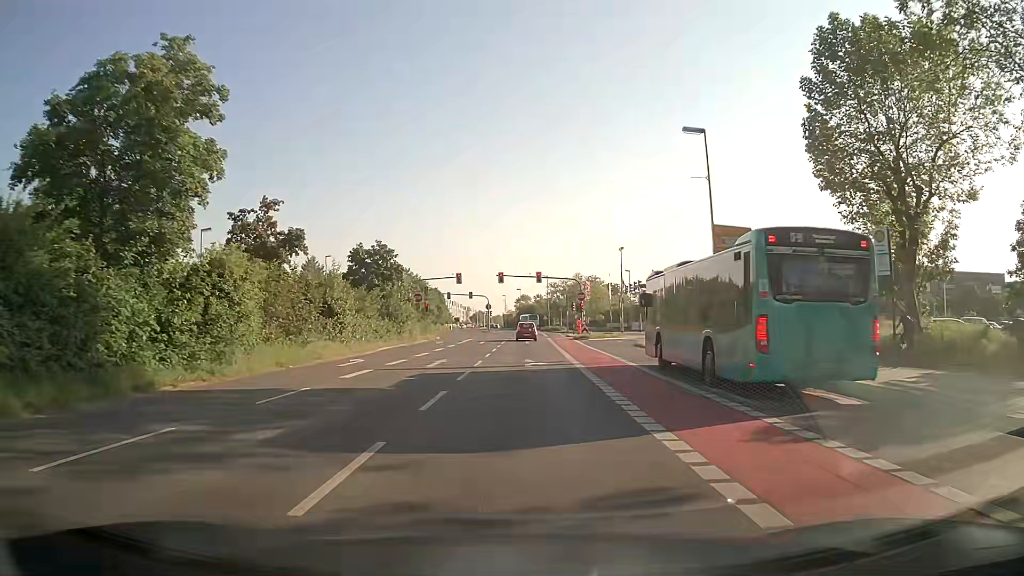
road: secondary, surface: asphalt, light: Day
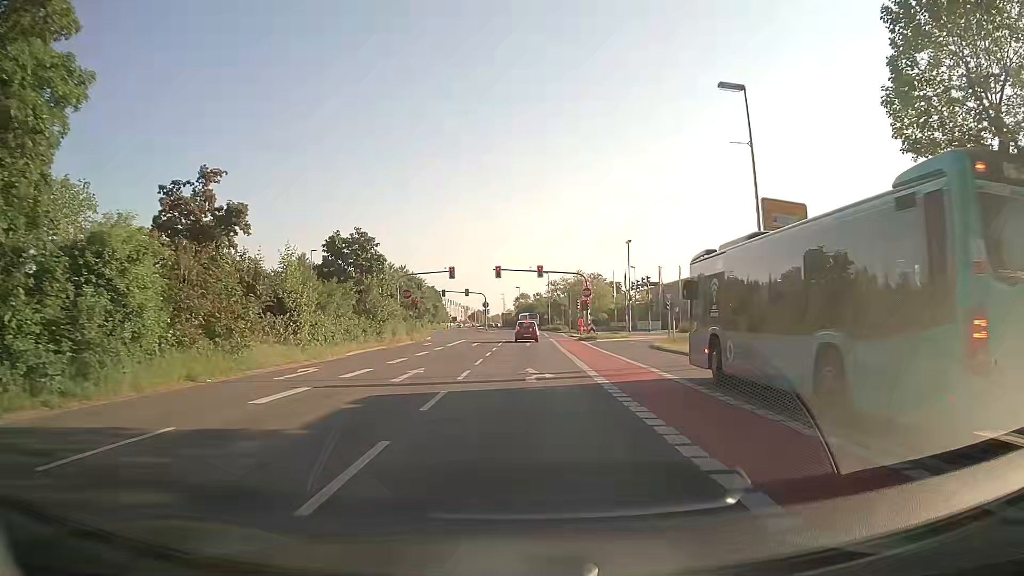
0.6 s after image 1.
(0.0, +6.1) m; 0°
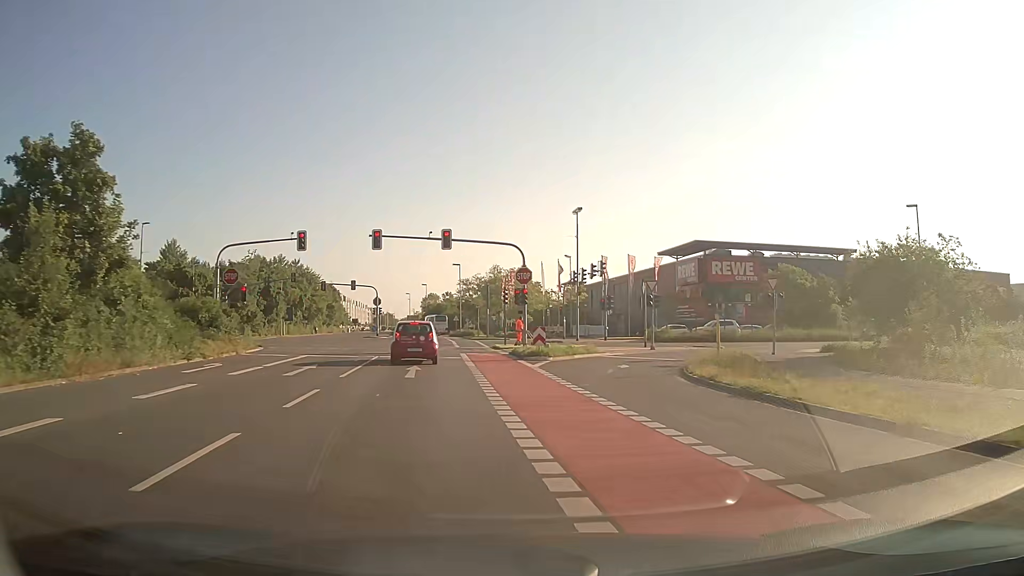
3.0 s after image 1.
(+0.7, +23.5) m; +7°
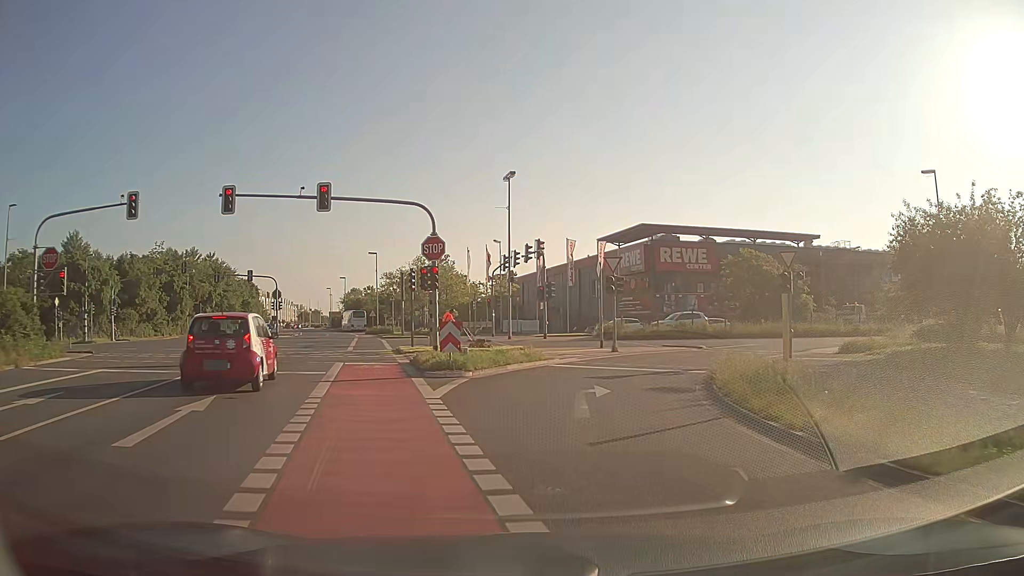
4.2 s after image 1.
(+0.6, +10.7) m; +6°
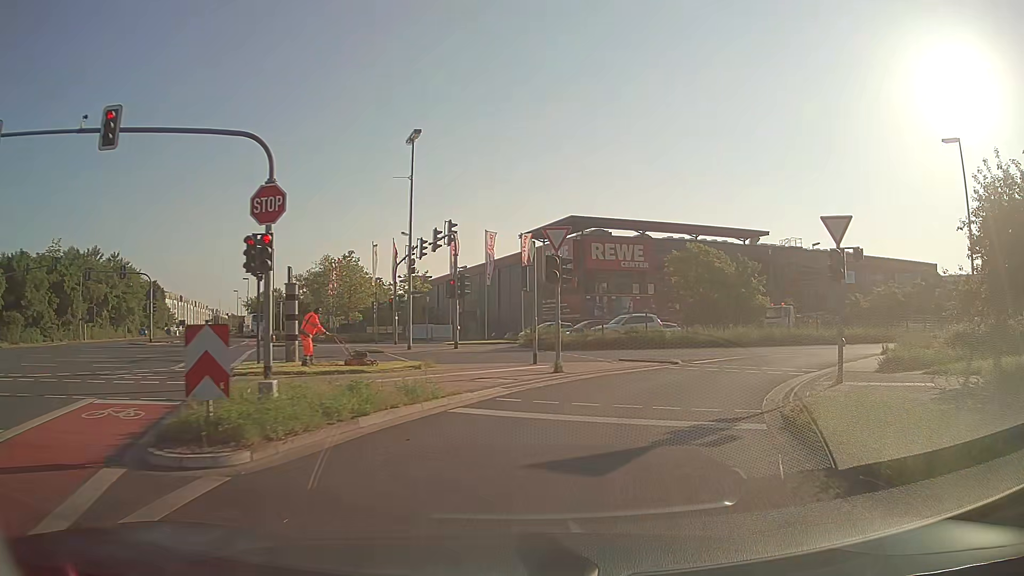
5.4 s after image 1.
(+0.5, +9.8) m; +7°
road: secondary_link
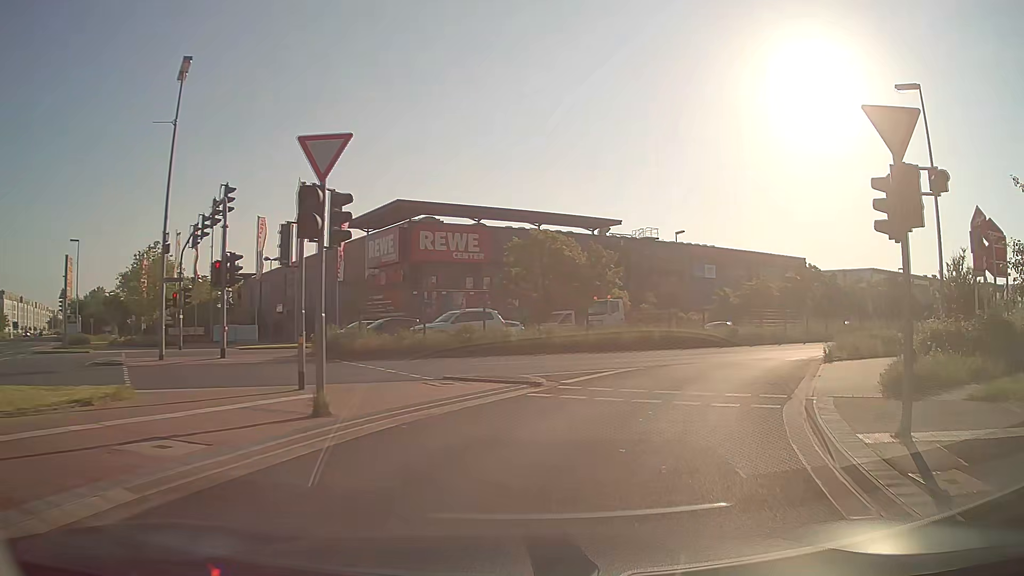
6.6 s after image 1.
(+1.1, +9.1) m; +14°
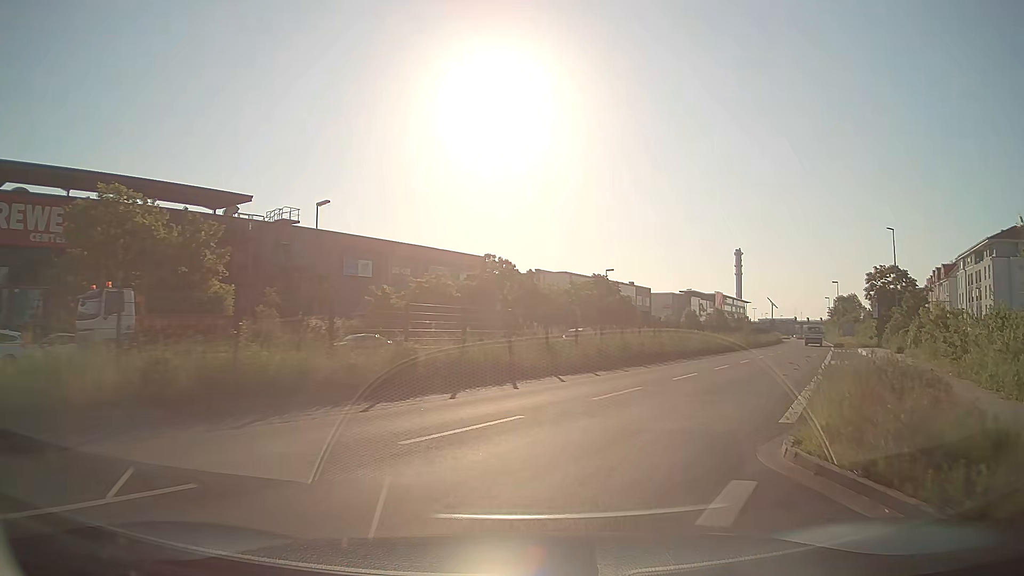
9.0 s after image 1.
(+5.3, +20.2) m; +29°
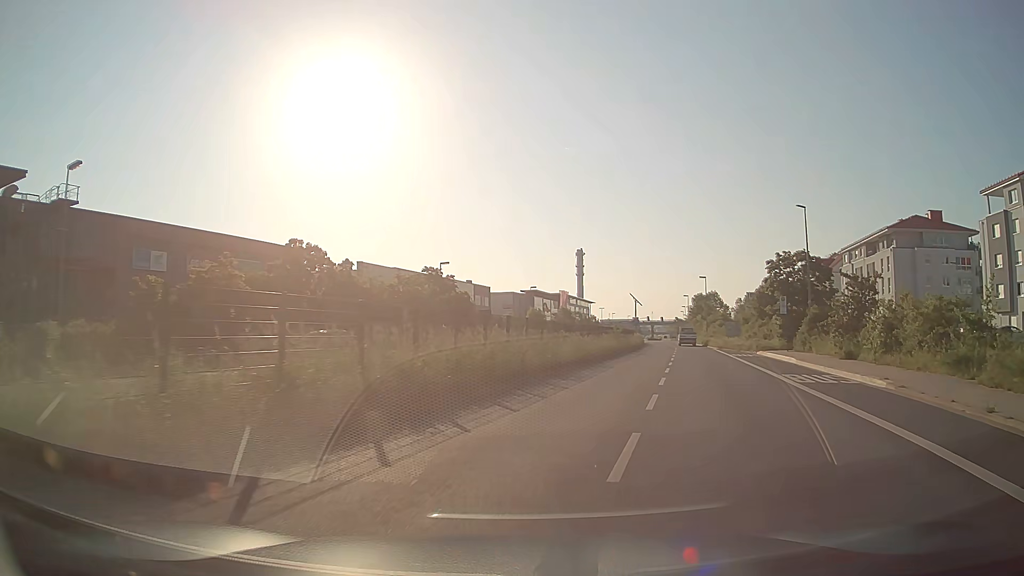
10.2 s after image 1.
(+1.6, +12.9) m; +13°
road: primary
